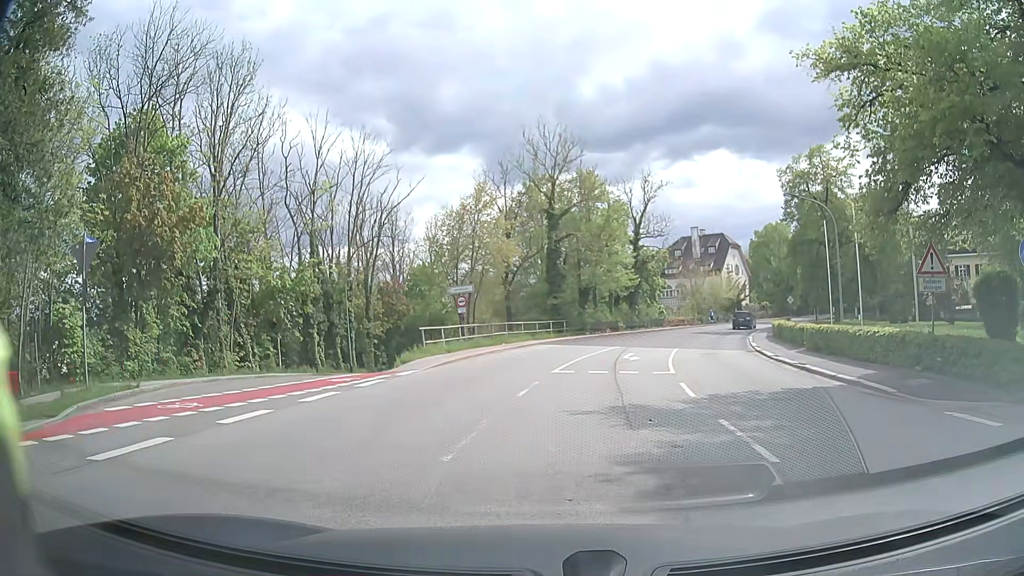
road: residential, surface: paved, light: Day
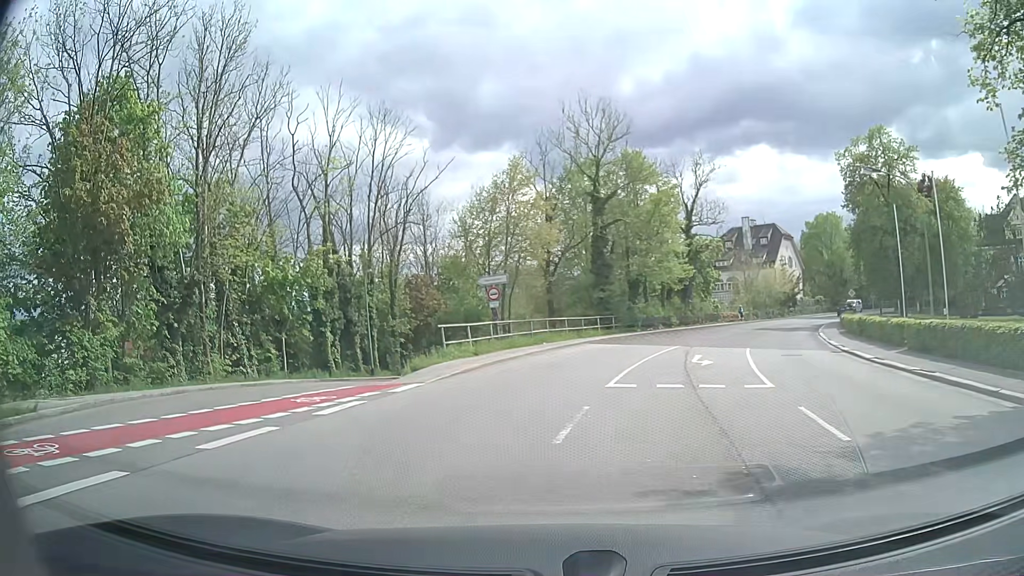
(-0.3, +5.6) m; -6°
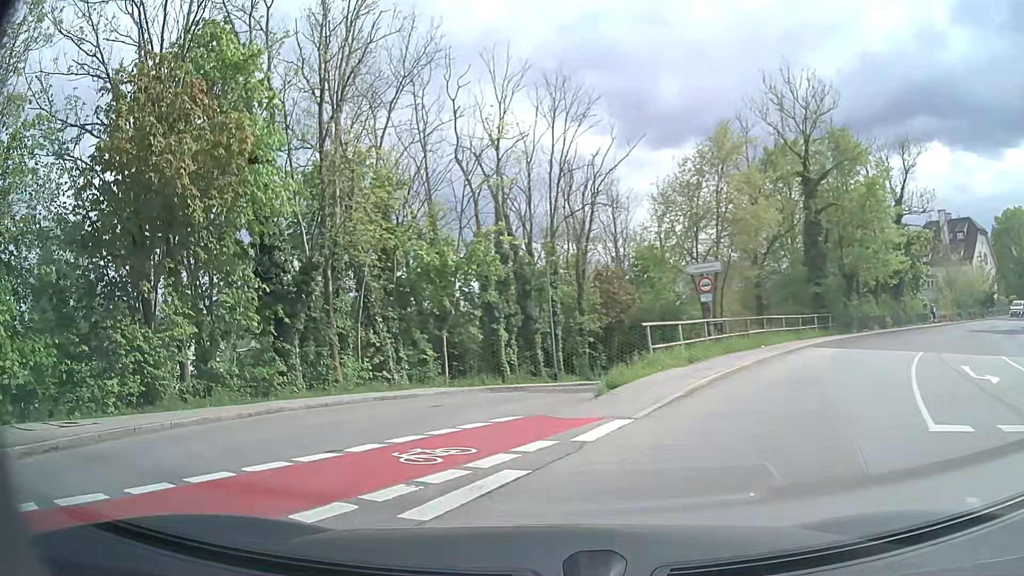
(-0.8, +5.9) m; -16°
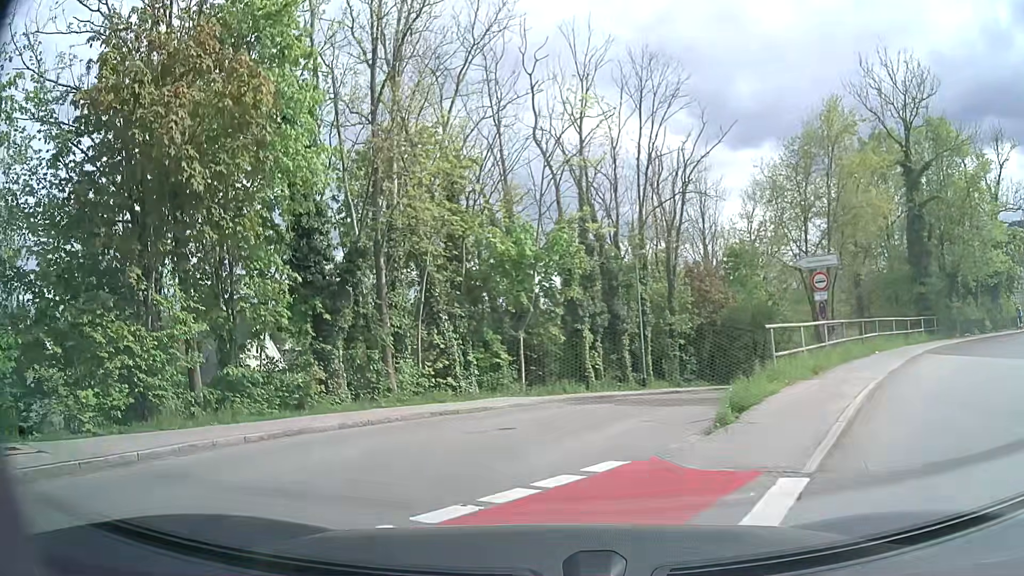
(-0.2, +3.3) m; -7°
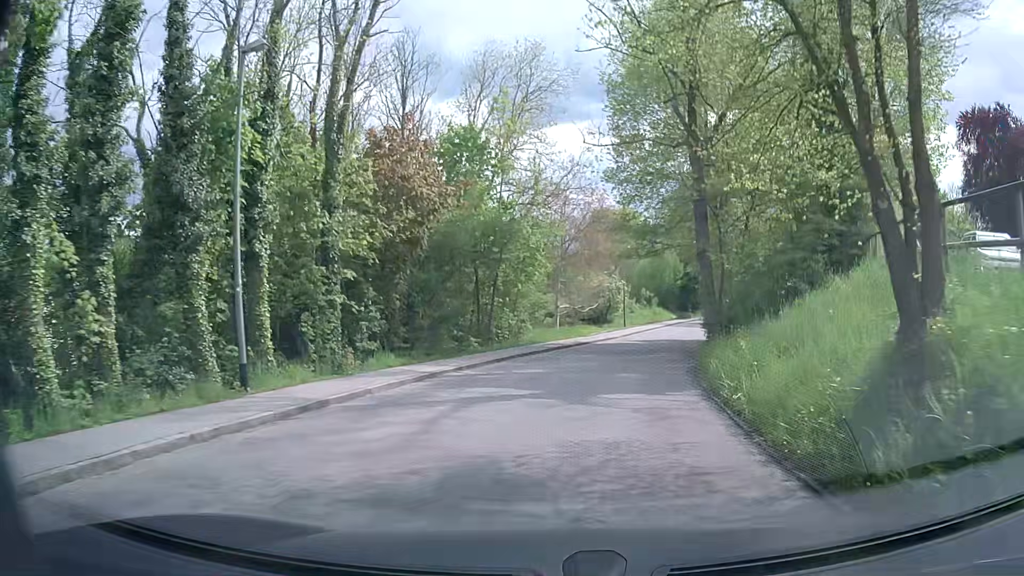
(+4.0, +18.7) m; +27°
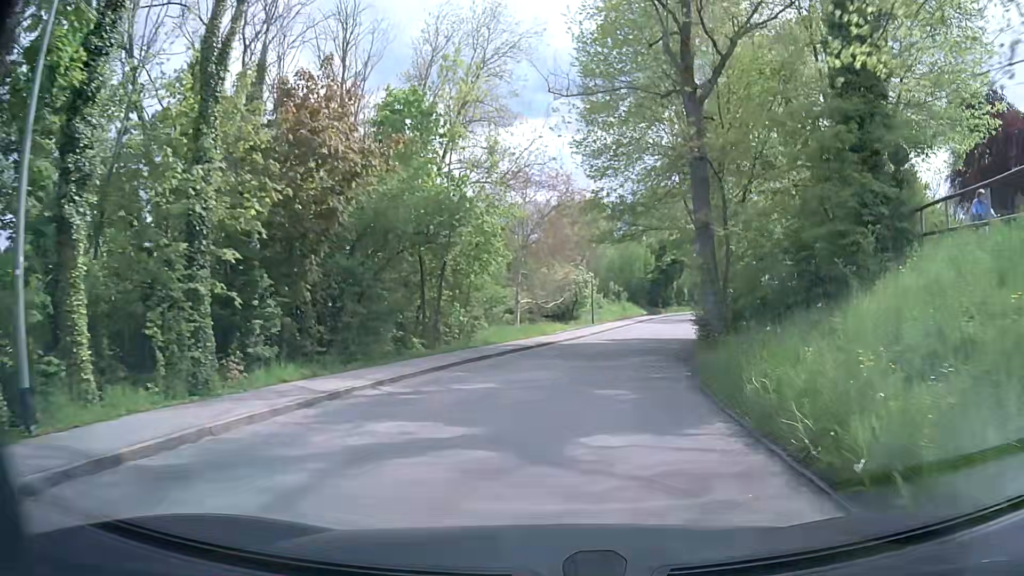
(+0.2, +5.0) m; +2°
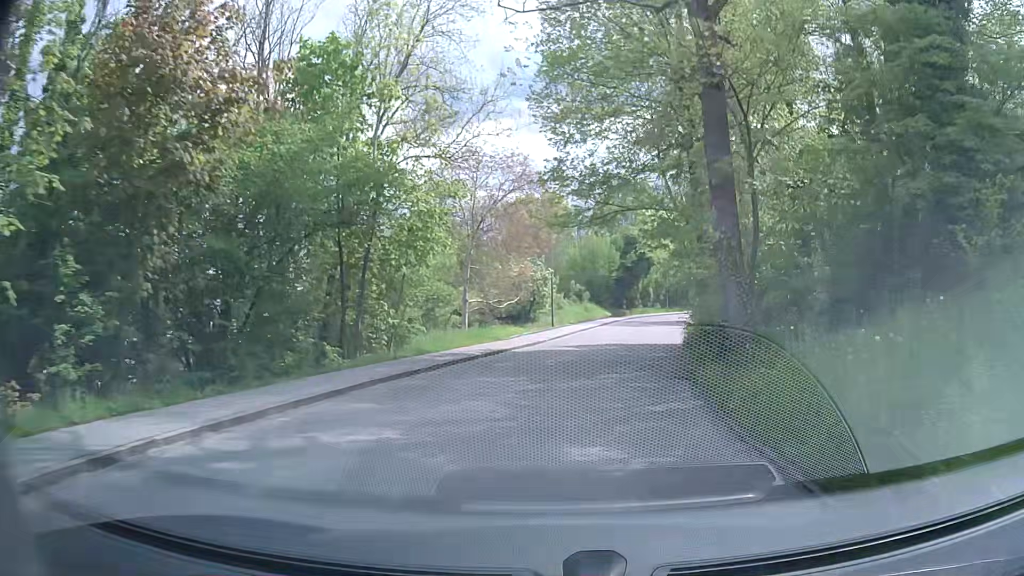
(+0.3, +5.5) m; +5°
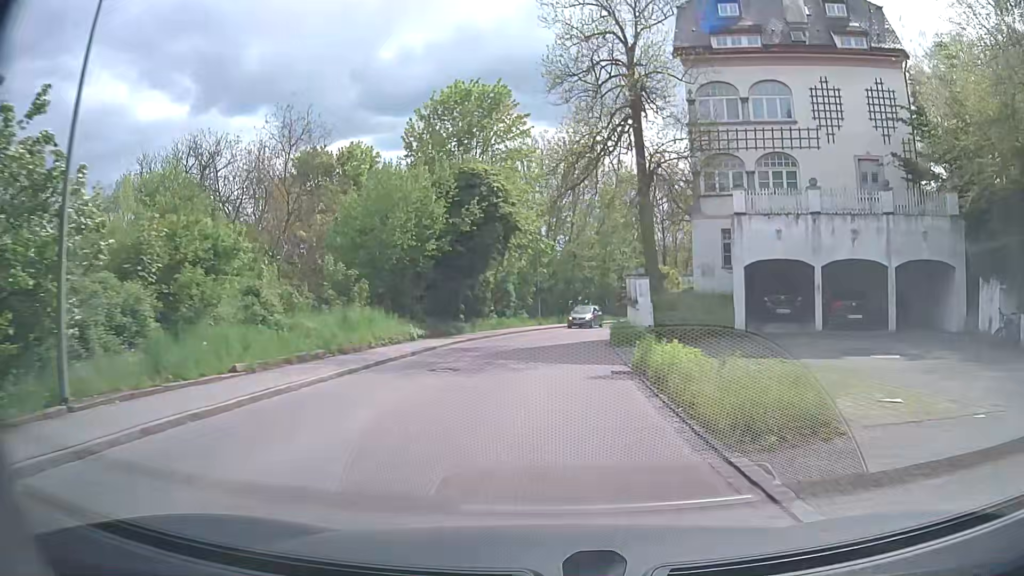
(+4.2, +33.7) m; +11°
(0, +10) (0, +20) (+1, +30) (+3, +40) (+6, +49) (+9, +59) (+14, +68) (+19, +76) (+24, +85) (+29, +94) m
